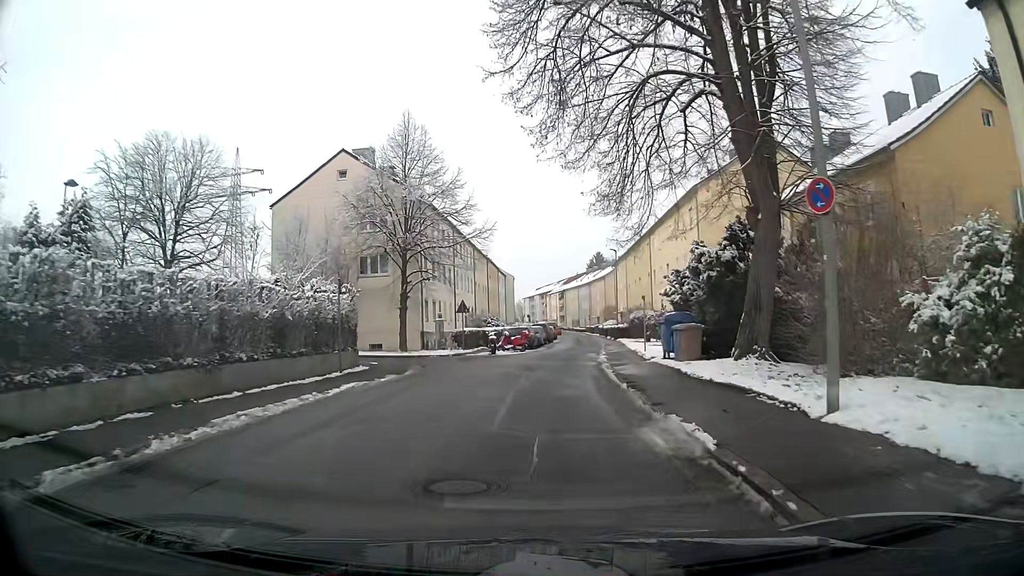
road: residential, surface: asphalt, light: Day
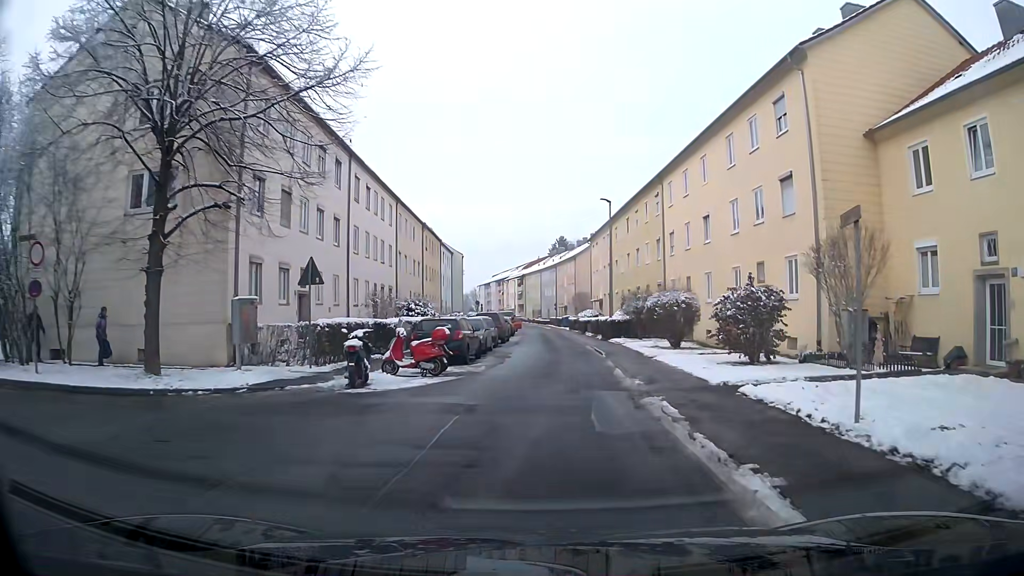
(+0.7, +21.4) m; +5°
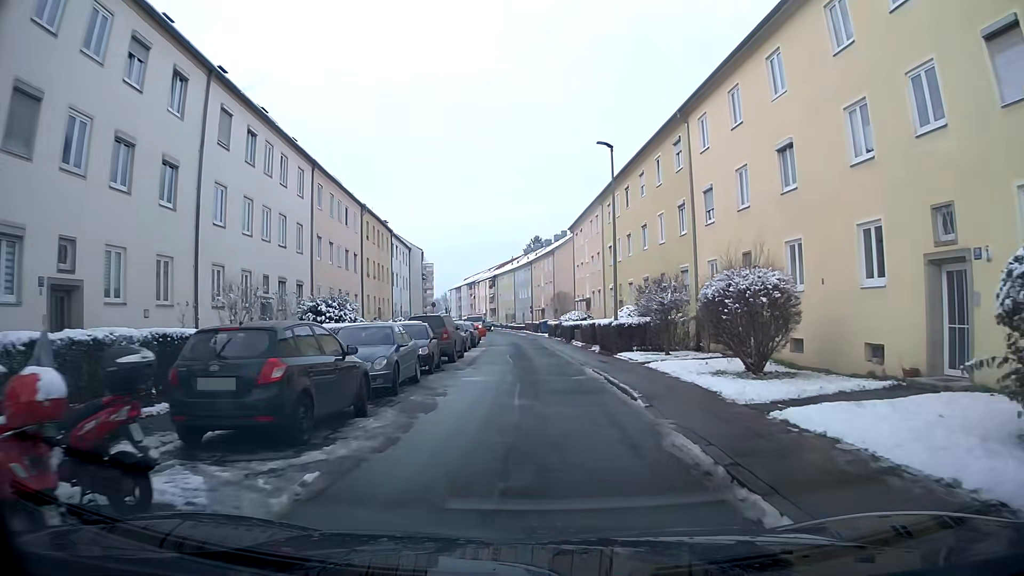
(+0.1, +13.1) m; +1°
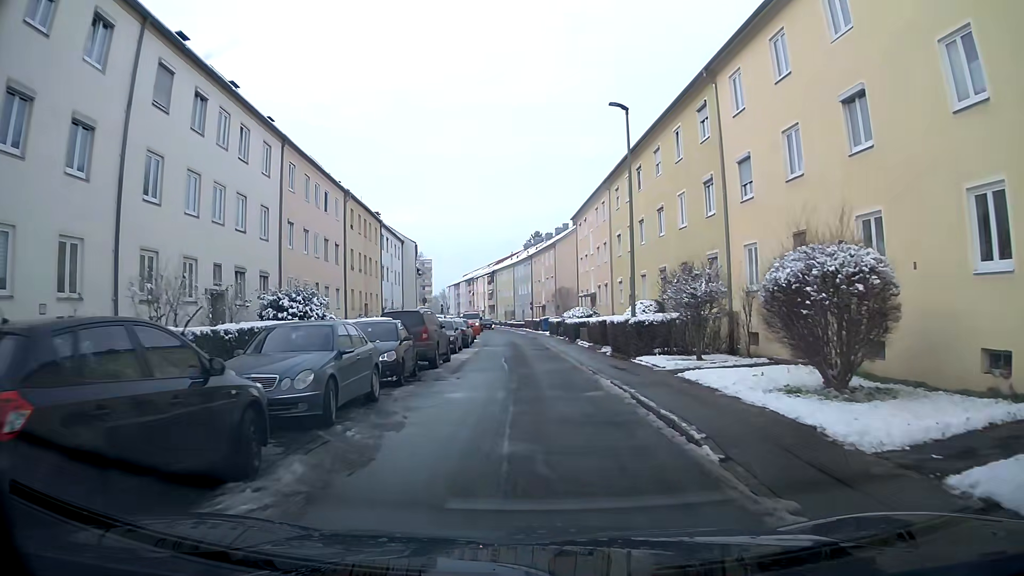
(0.0, +4.4) m; -1°
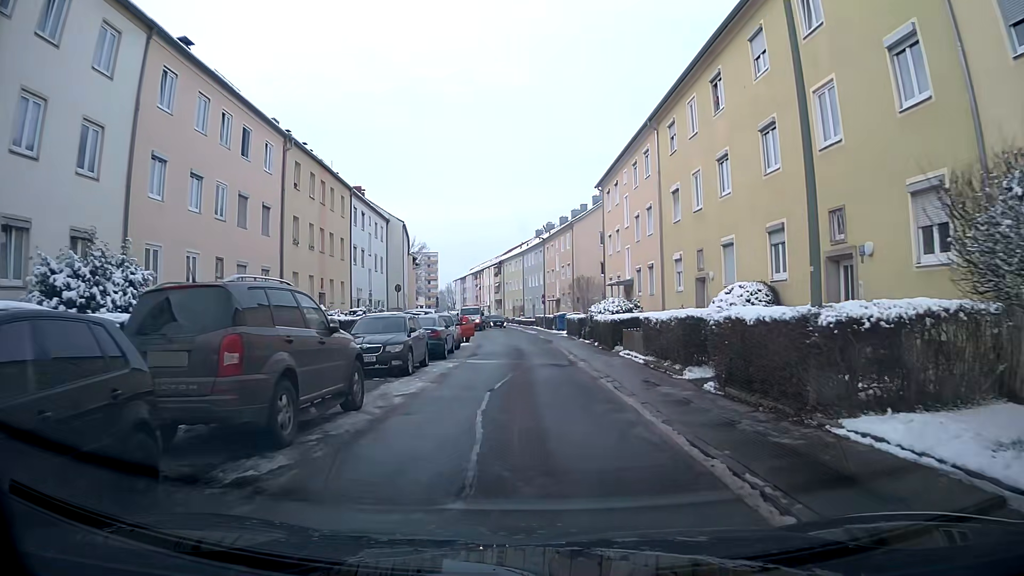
(-0.1, +12.9) m; -1°
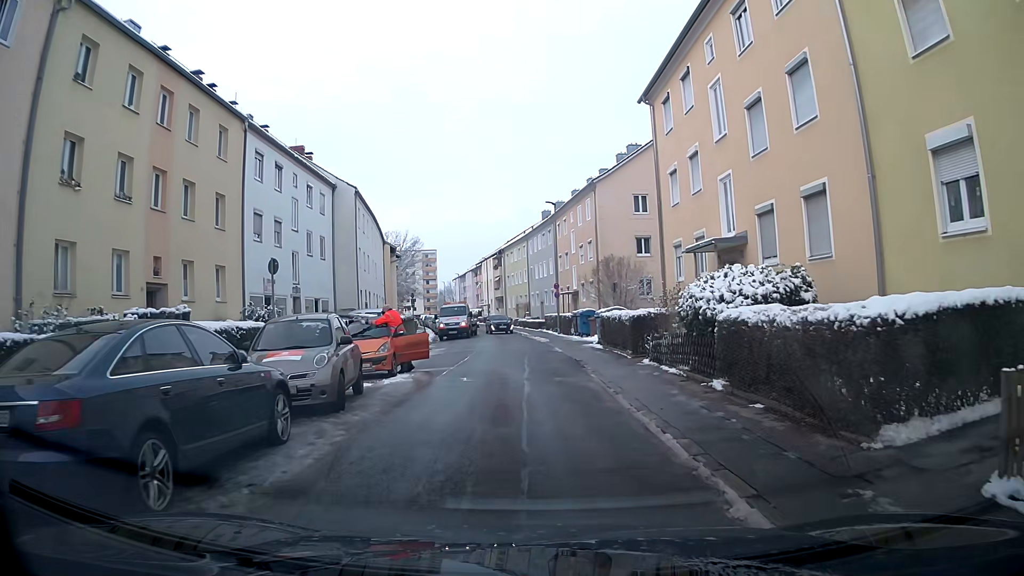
(-0.2, +17.6) m; -1°
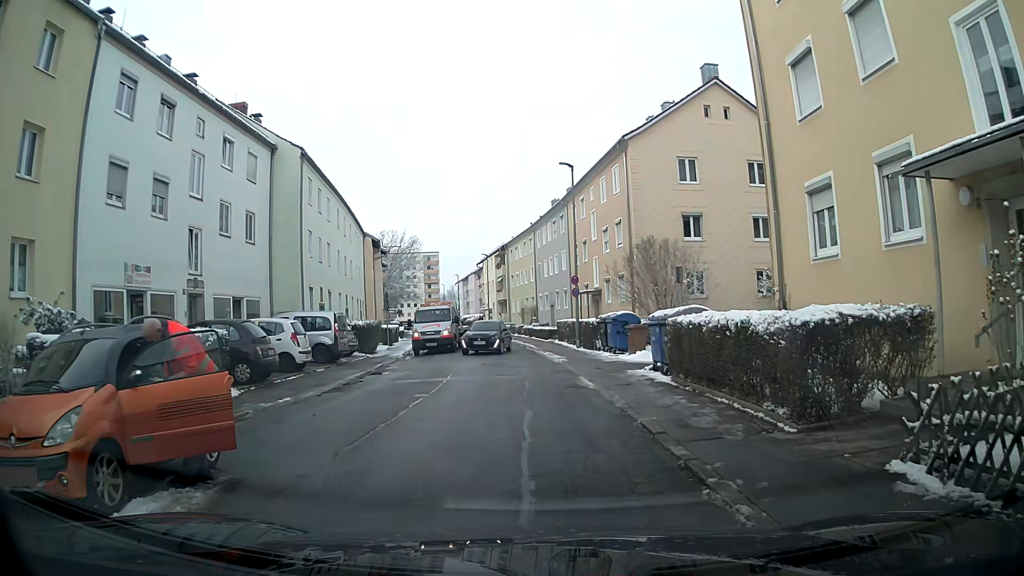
(0.0, +11.5) m; 0°
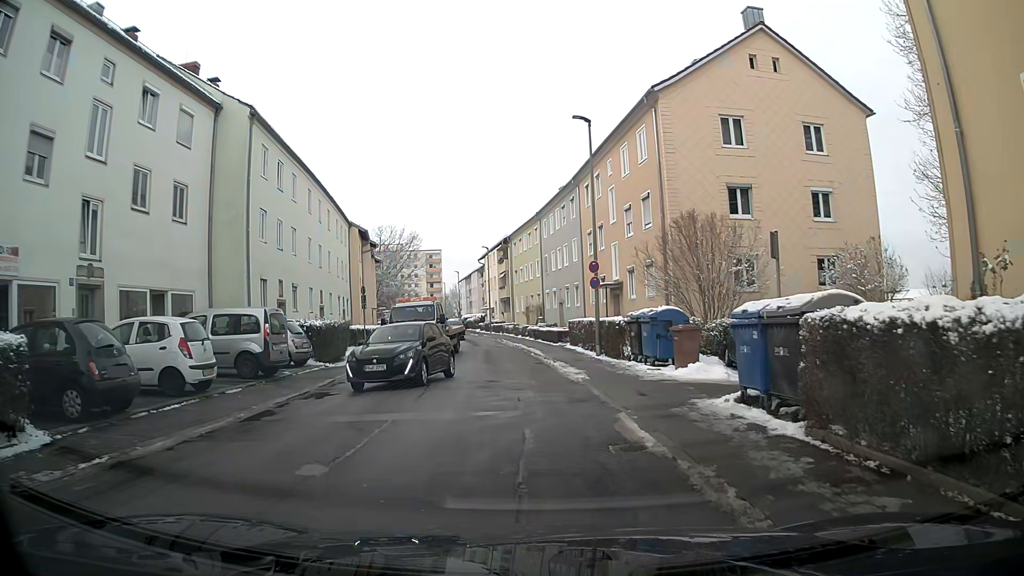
(+0.1, +6.8) m; 0°
(0, +10) (-1, +20) (-2, +30) (-3, +40) (-5, +50) (-6, +60) (-8, +69) (-10, +79) (-12, +89) (-15, +99) m
